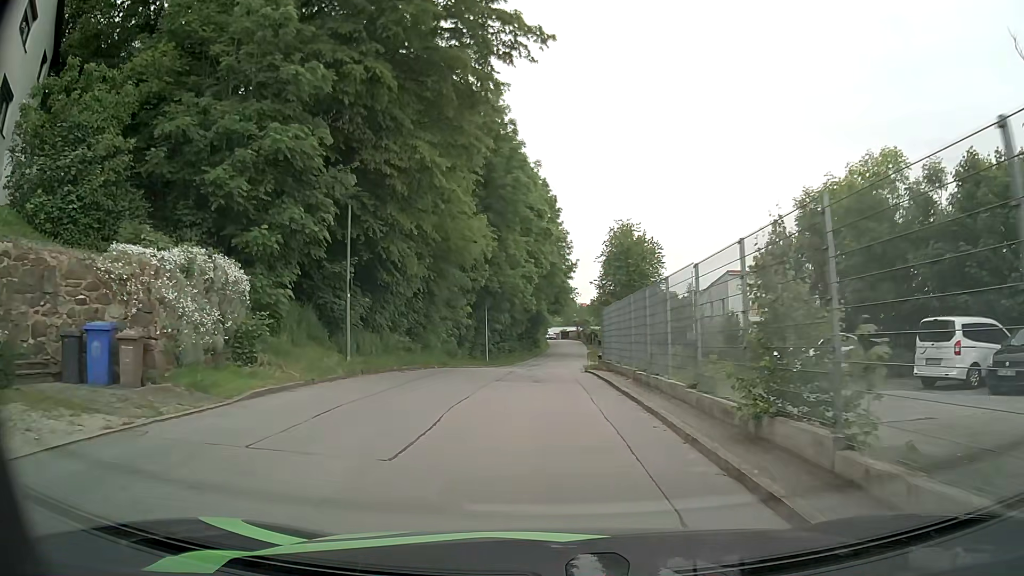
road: residential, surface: asphalt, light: Day
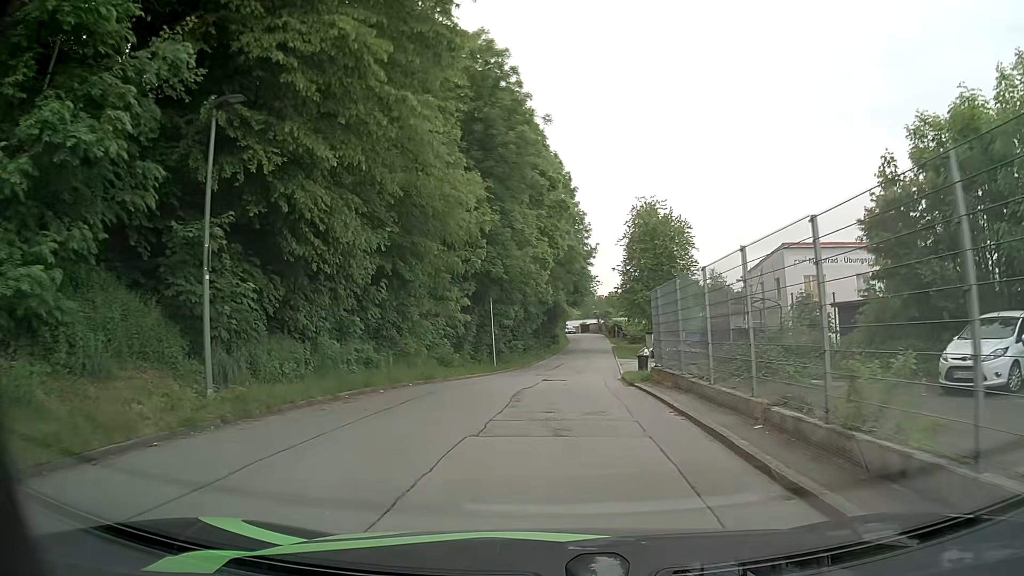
(-0.2, +9.2) m; -2°
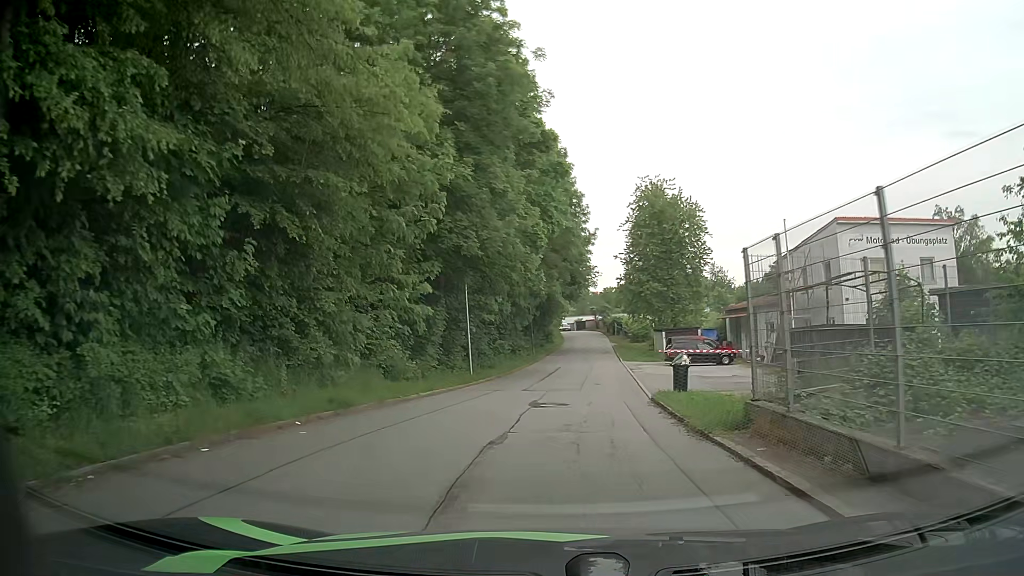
(-0.1, +9.0) m; -1°
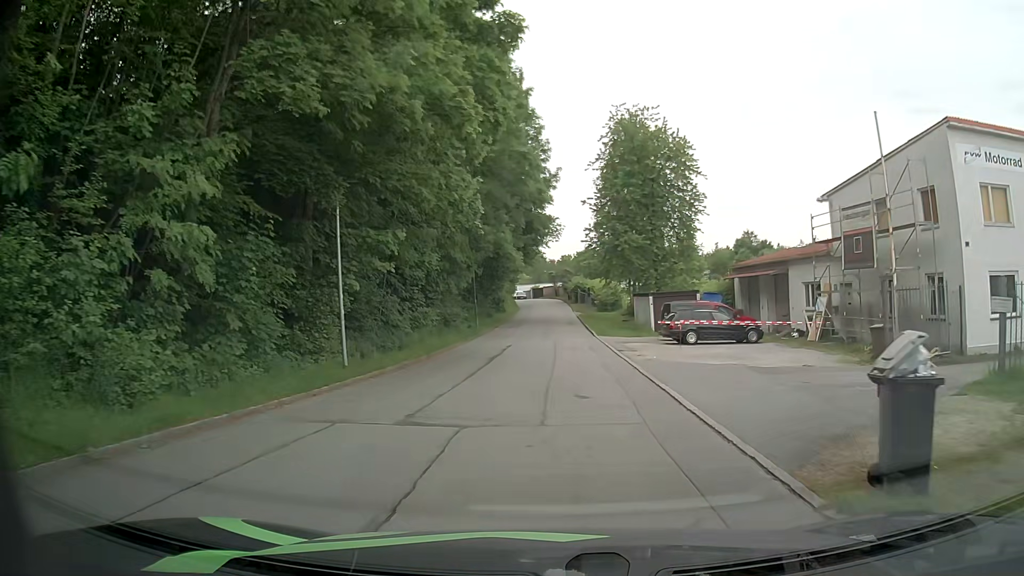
(+0.6, +13.7) m; +5°
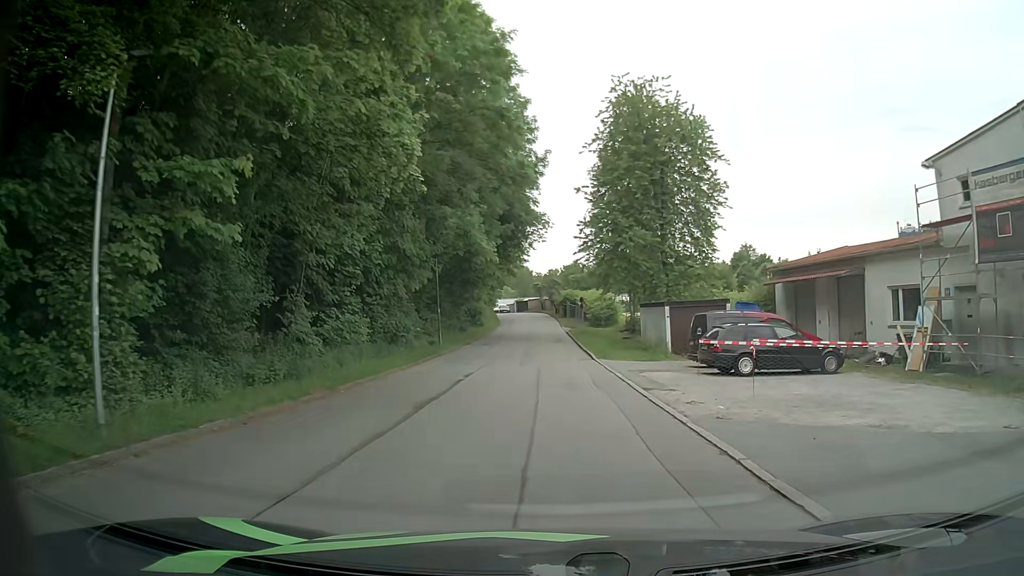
(+0.1, +9.7) m; +1°
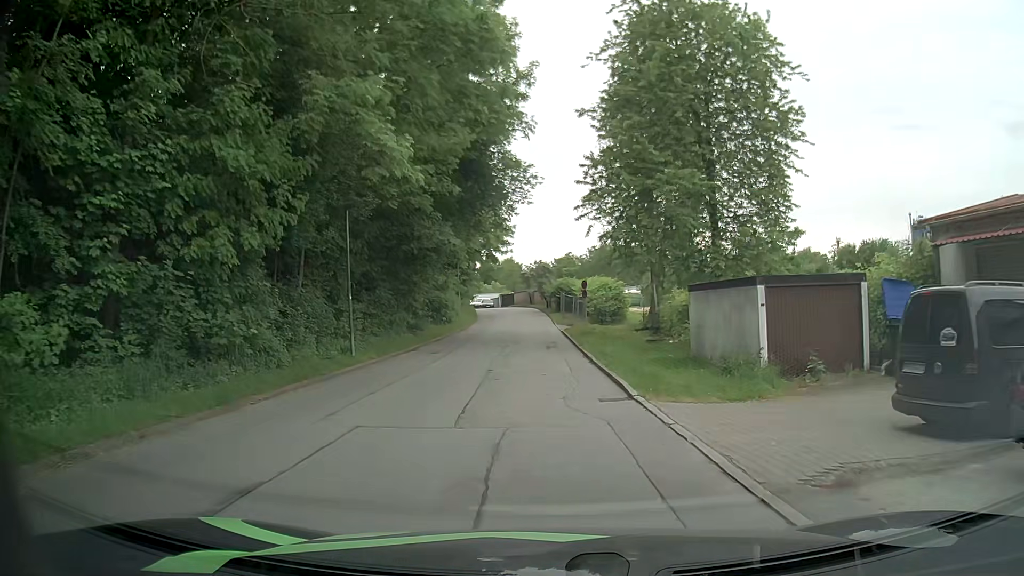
(+0.2, +14.5) m; +1°
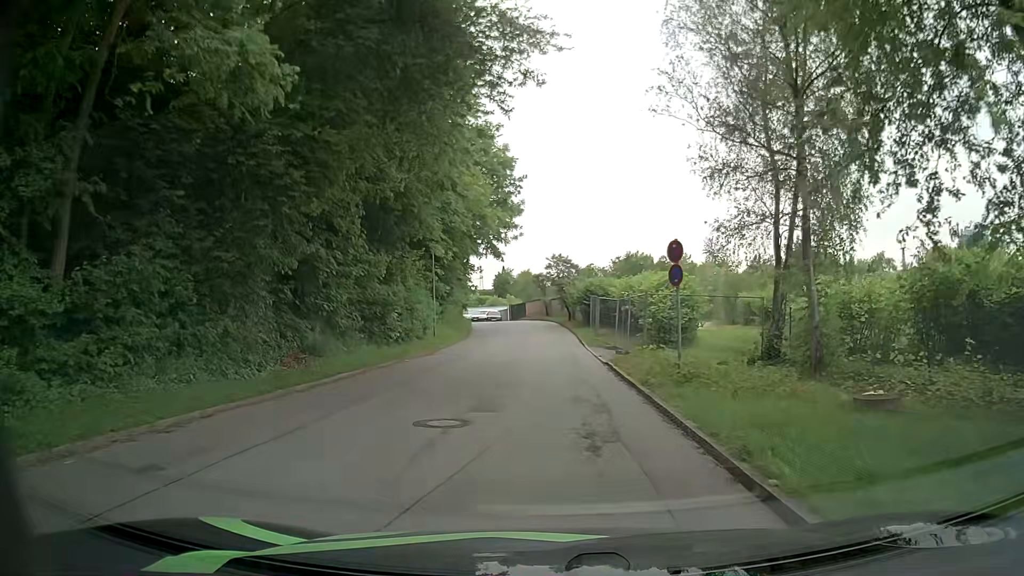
(-0.2, +19.1) m; -1°
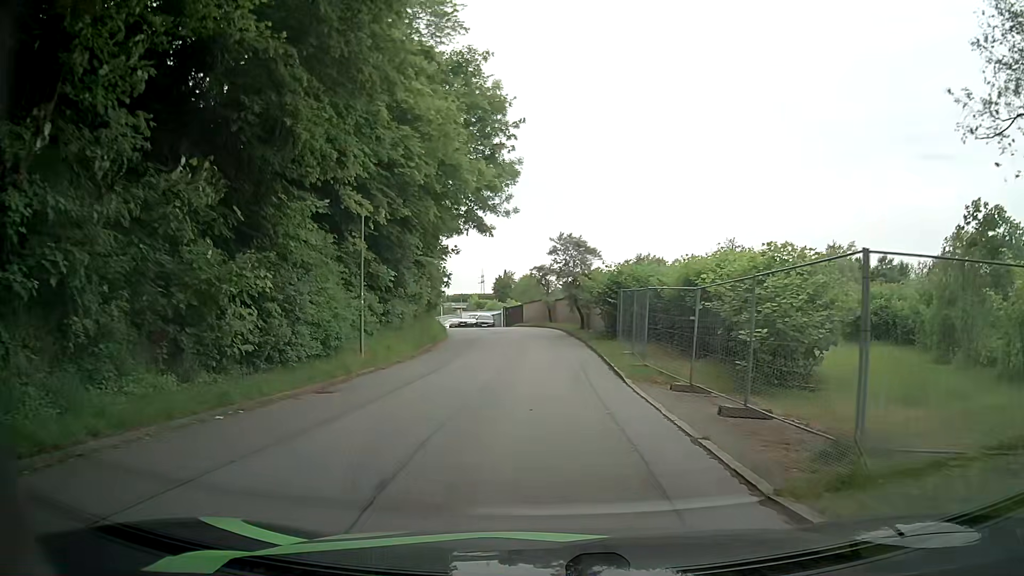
(-0.2, +14.0) m; 0°
(0, +10) (-1, +20) (-1, +30) (-2, +40) (-4, +50) (-8, +59) (-12, +68) (-16, +77) (-19, +87) (-21, +96) m
